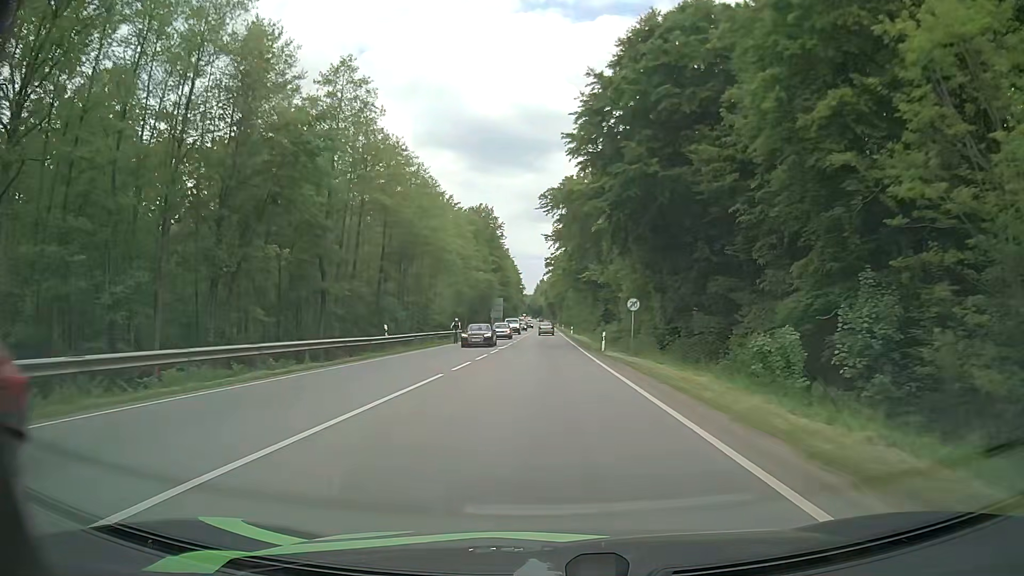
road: secondary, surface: asphalt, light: Day
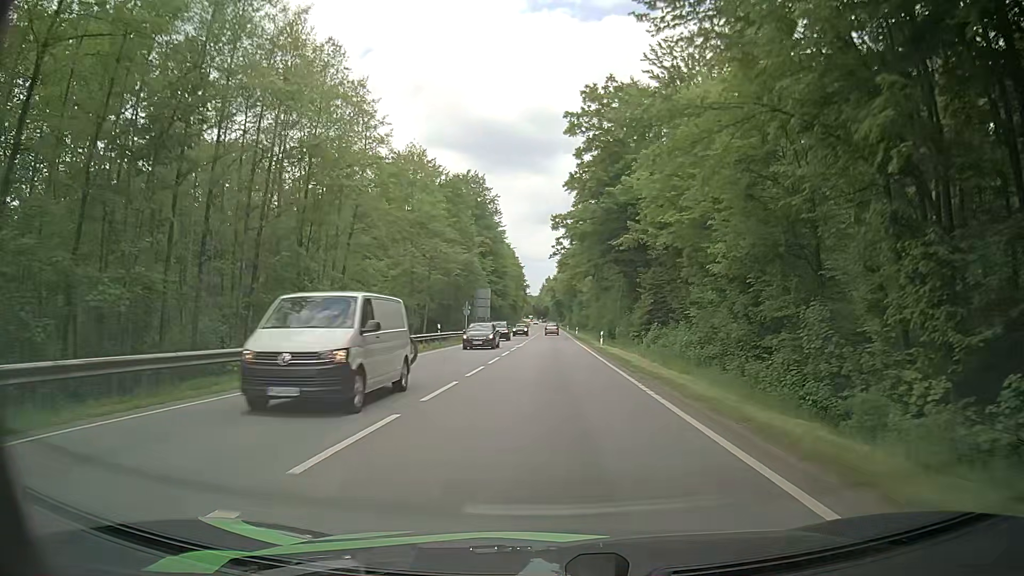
(-0.2, +38.0) m; -1°
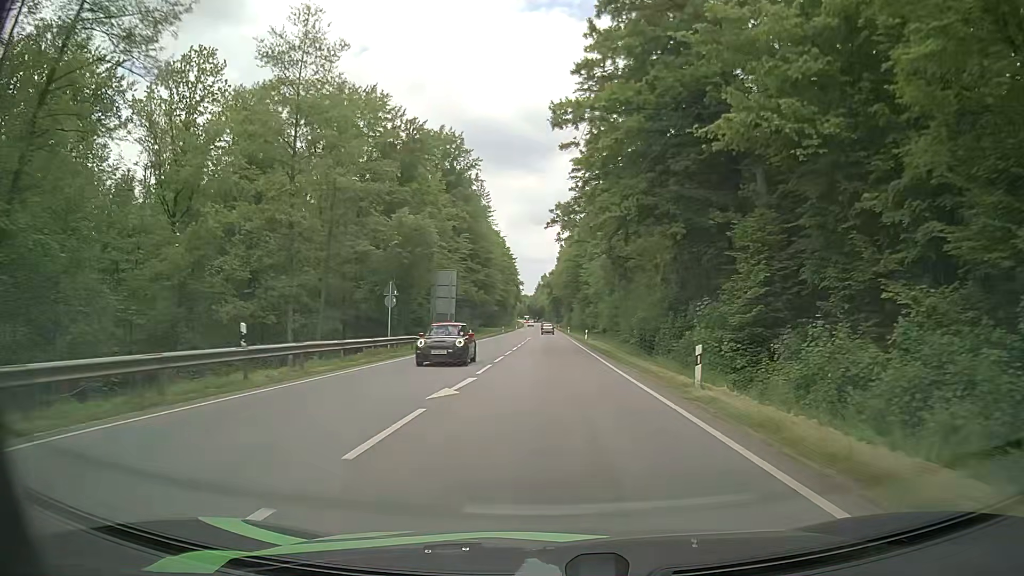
(+0.1, +29.2) m; +1°
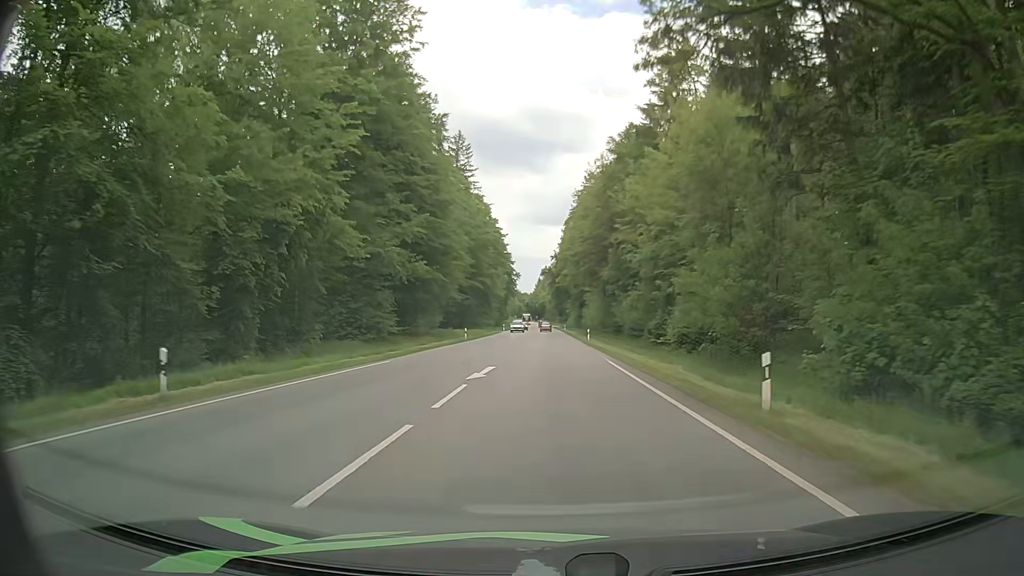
(0.0, +49.9) m; 0°
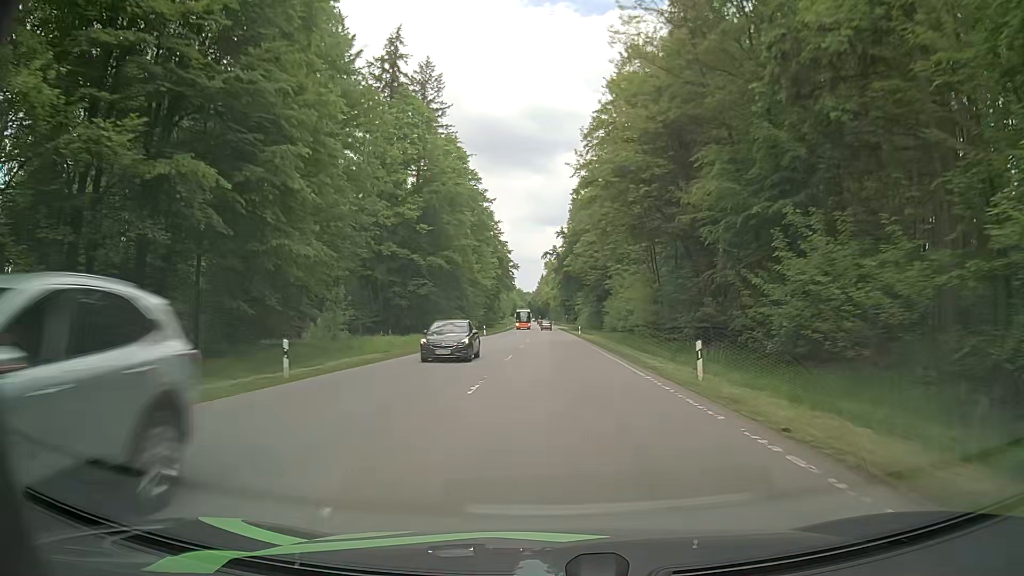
(-0.3, +40.8) m; 0°
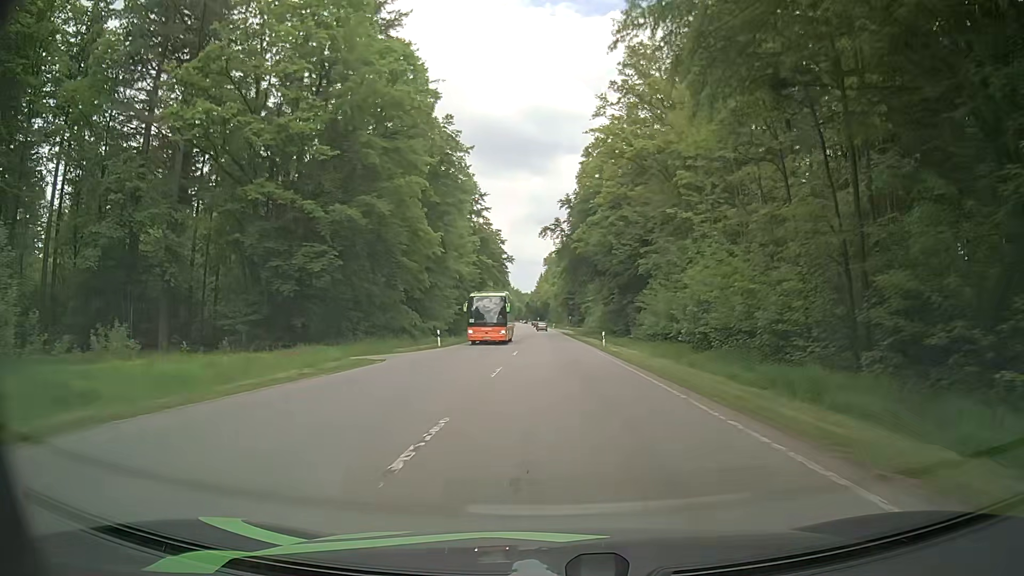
(-0.2, +31.2) m; 0°
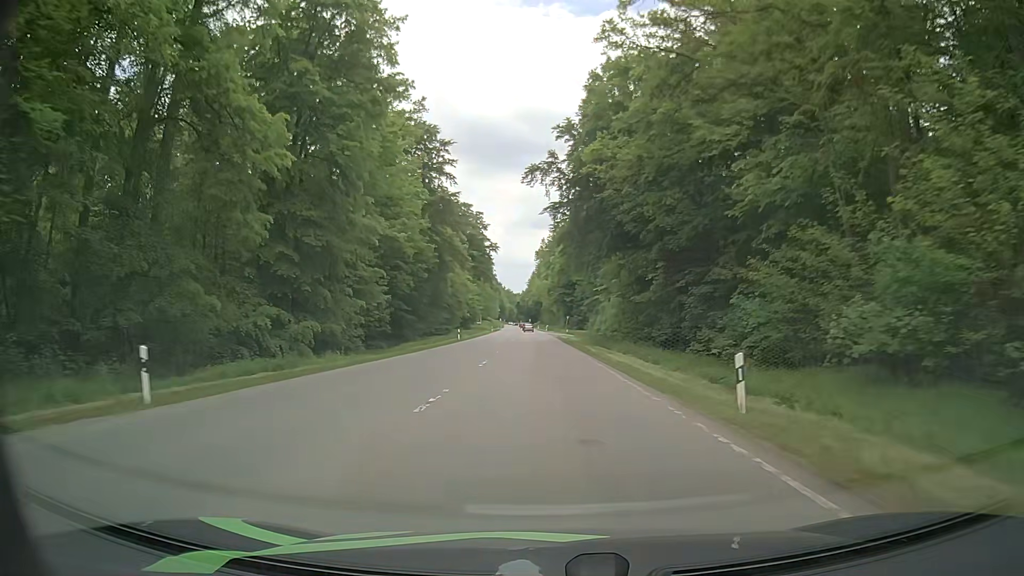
(+0.1, +31.6) m; 0°
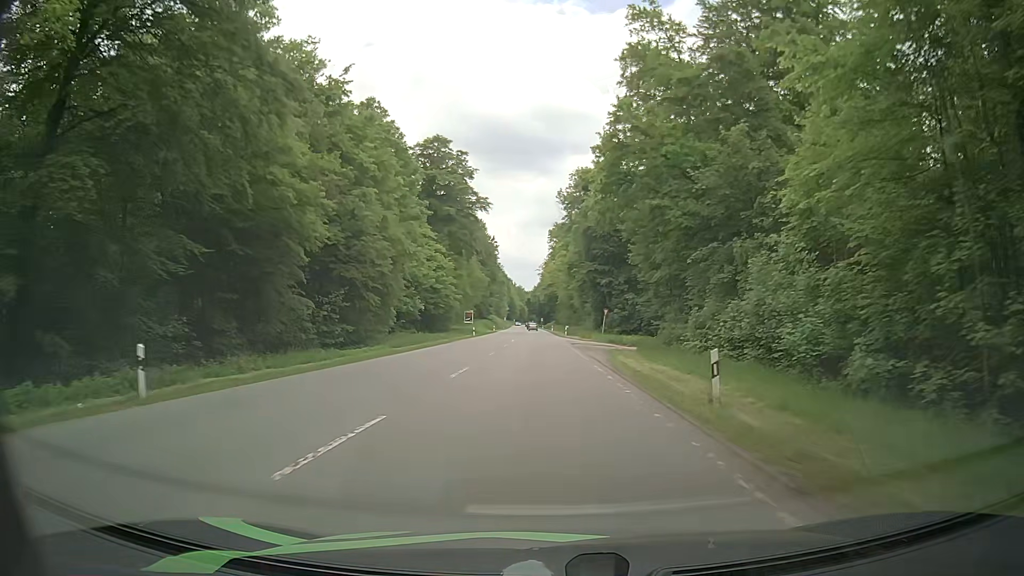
(-0.5, +53.4) m; -1°
(0, +10) (0, +20) (0, +30) (0, +40) (0, +50) (0, +60) (-1, +70) (-1, +80) (-1, +90) (-1, +100) m
